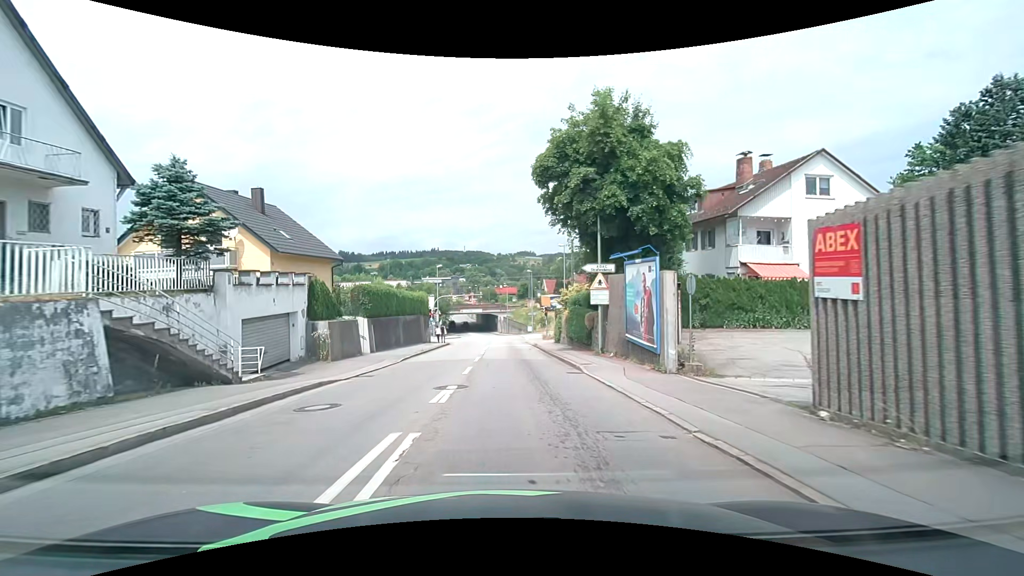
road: tertiary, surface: asphalt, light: Day
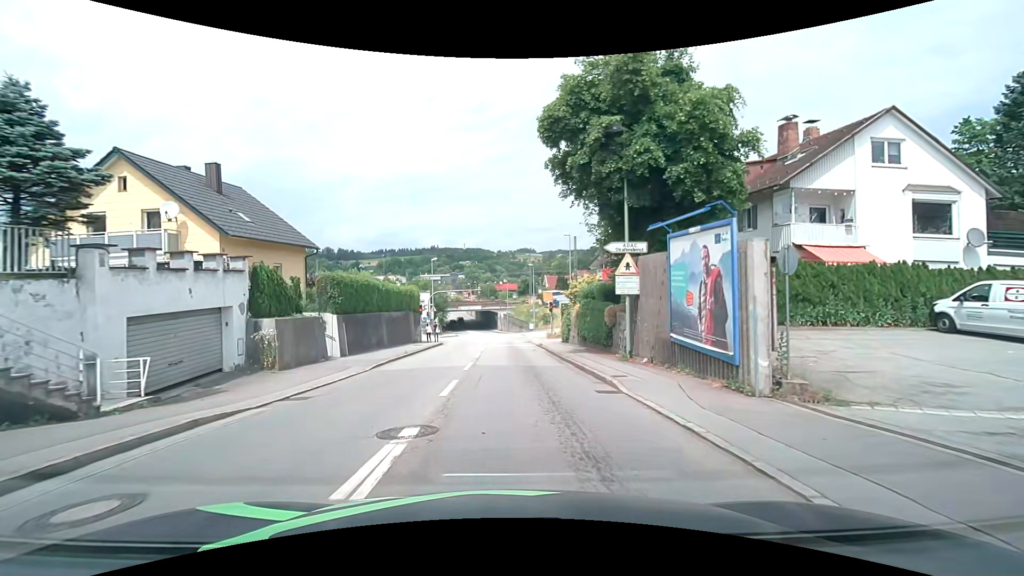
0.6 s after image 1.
(0.0, +5.0) m; 0°
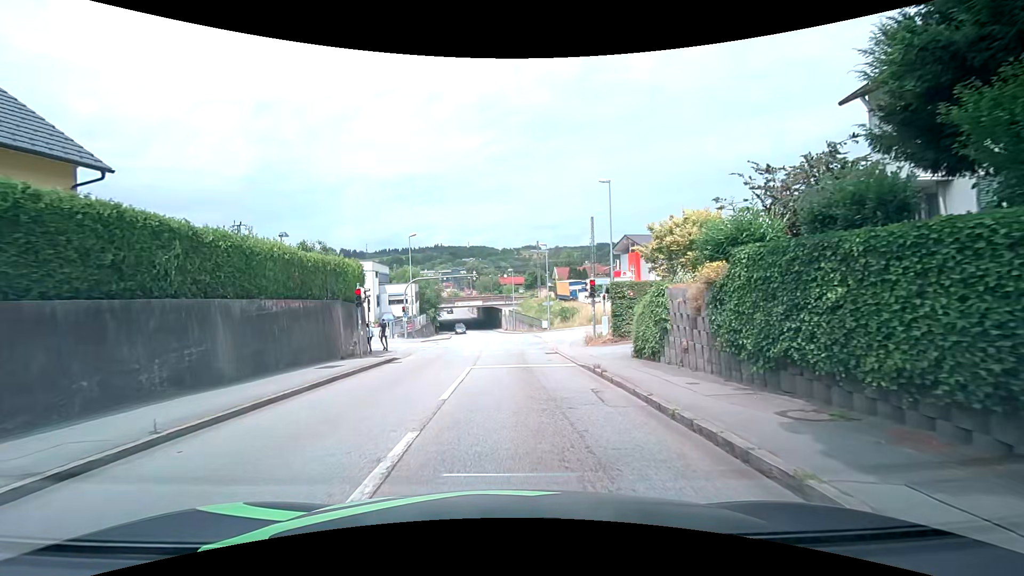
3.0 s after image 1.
(-0.1, +17.8) m; -1°
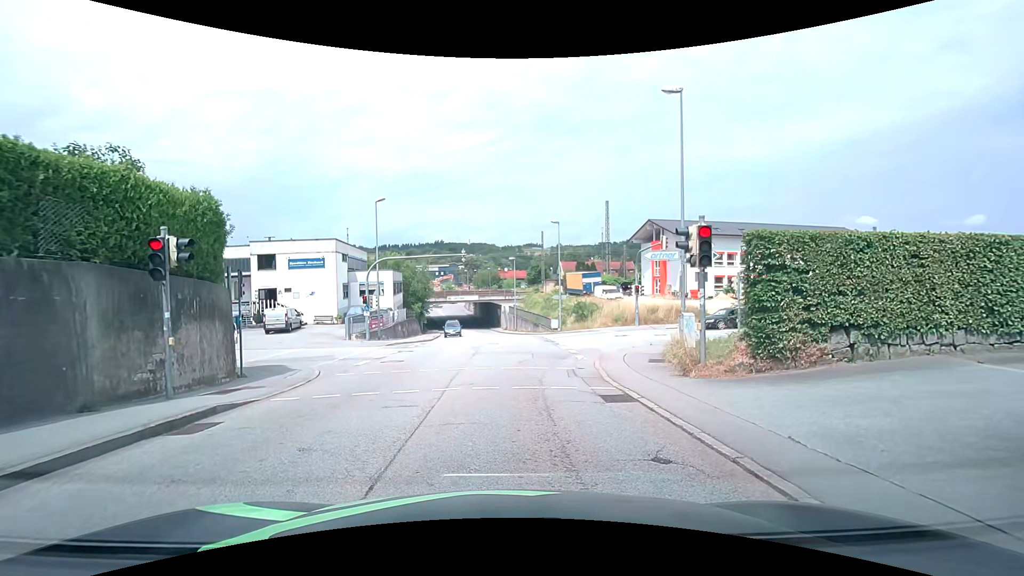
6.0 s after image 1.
(0.0, +12.3) m; +1°
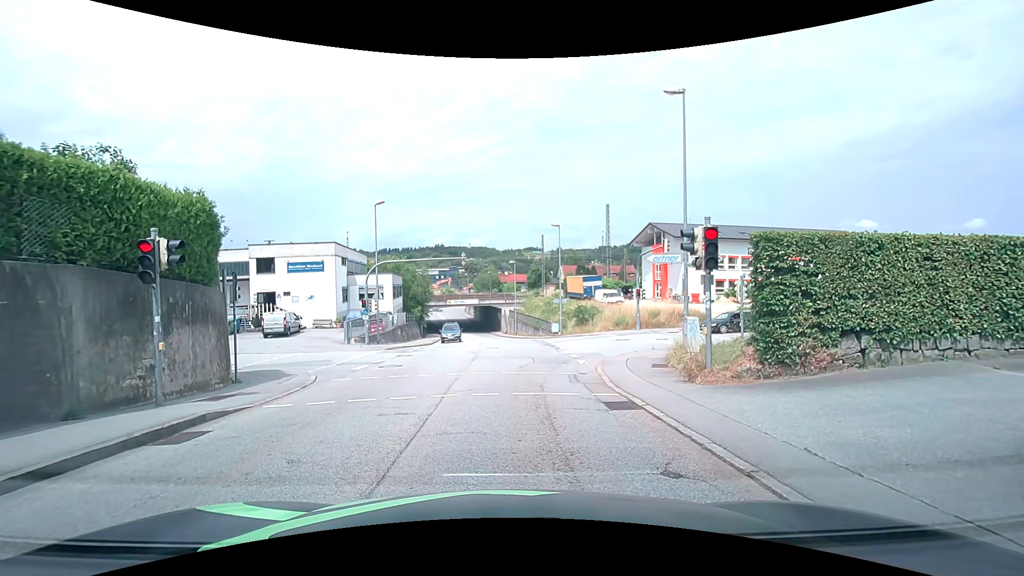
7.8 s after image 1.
(0.0, +0.3) m; 0°
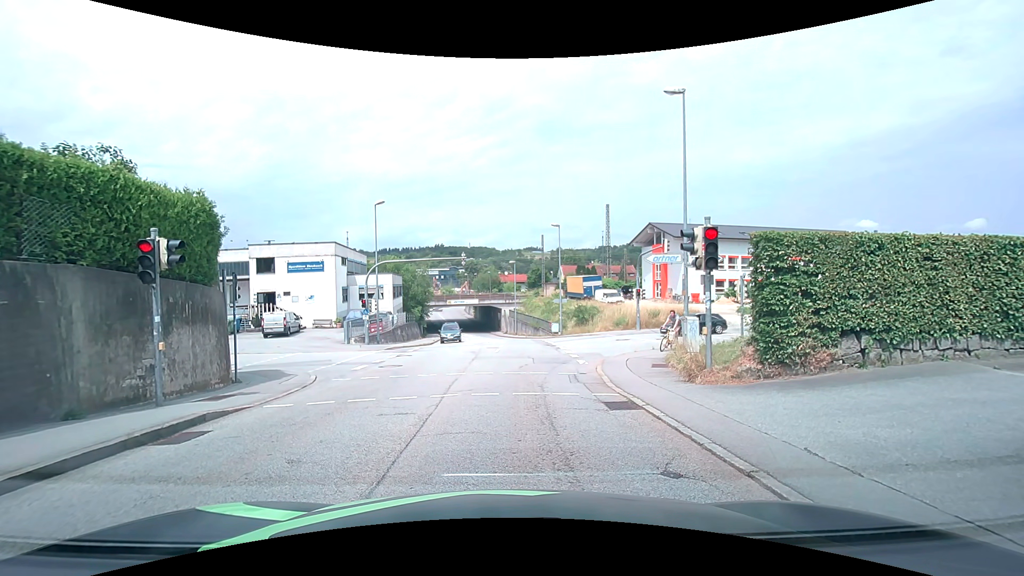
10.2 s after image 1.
(0.0, 0.0) m; 0°
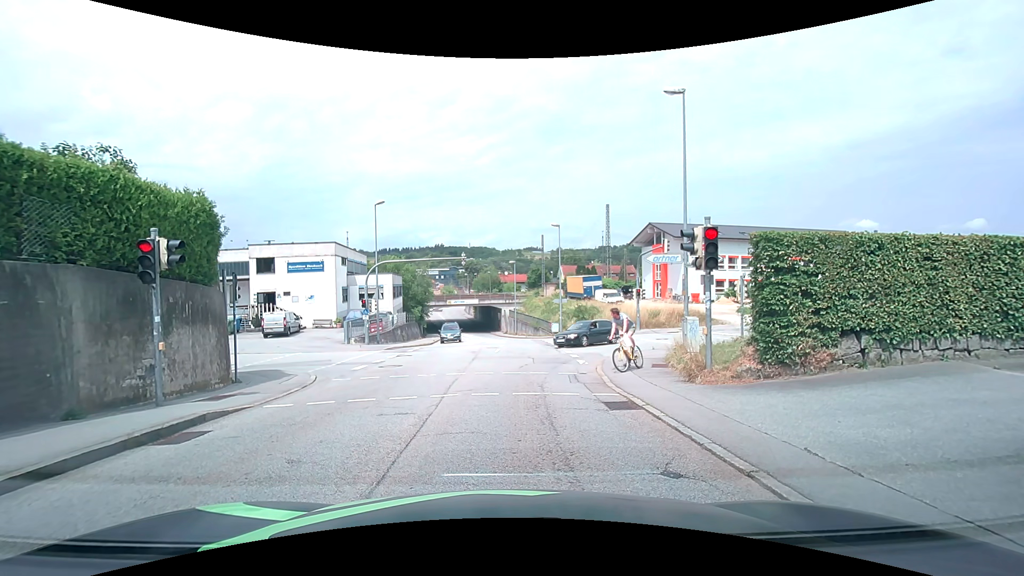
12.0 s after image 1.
(0.0, 0.0) m; 0°
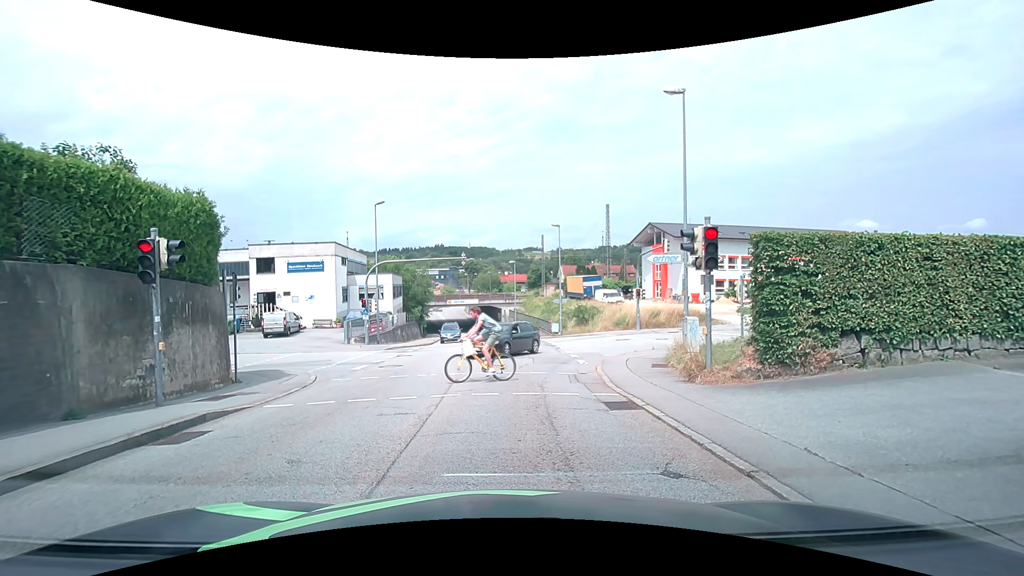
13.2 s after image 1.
(0.0, 0.0) m; 0°
